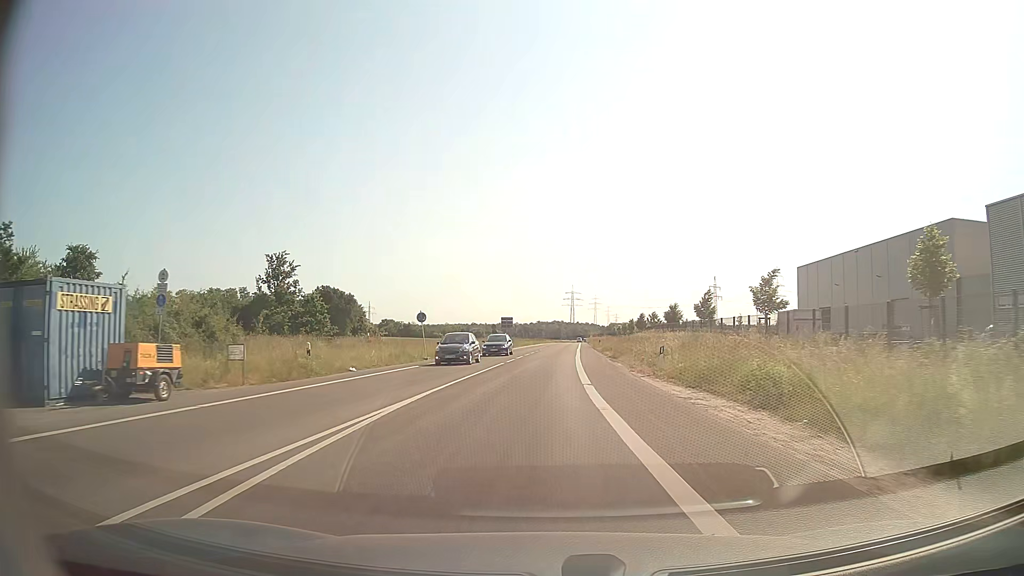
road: secondary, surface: asphalt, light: Day
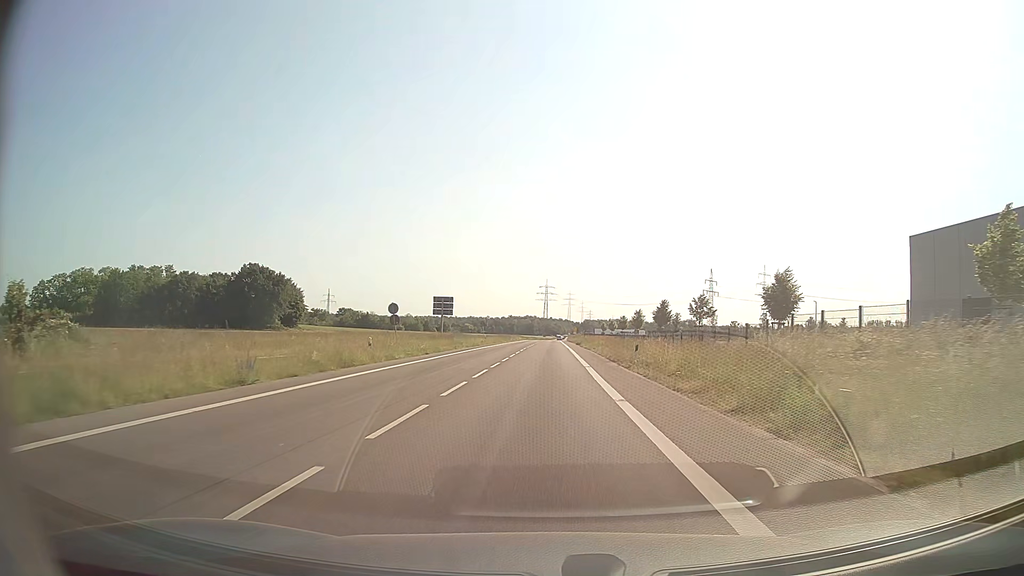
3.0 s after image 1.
(+0.7, +44.0) m; +2°
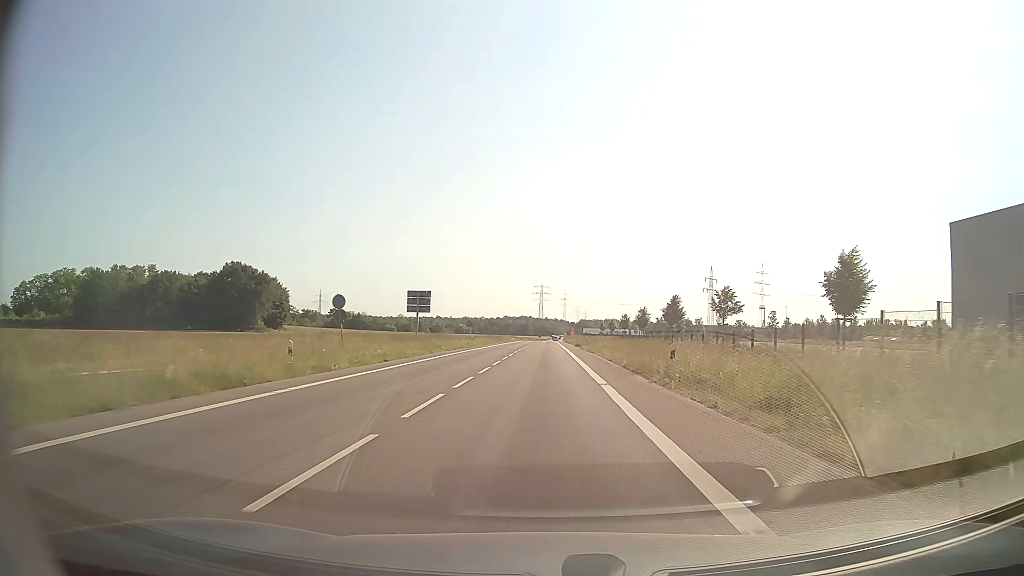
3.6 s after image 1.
(0.0, +9.3) m; 0°
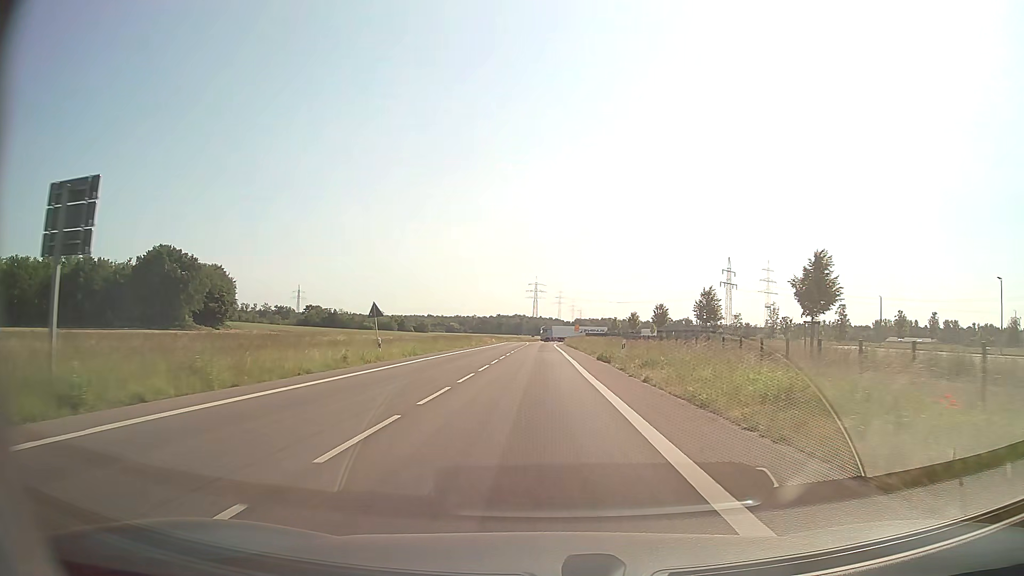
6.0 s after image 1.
(+0.3, +38.1) m; 0°
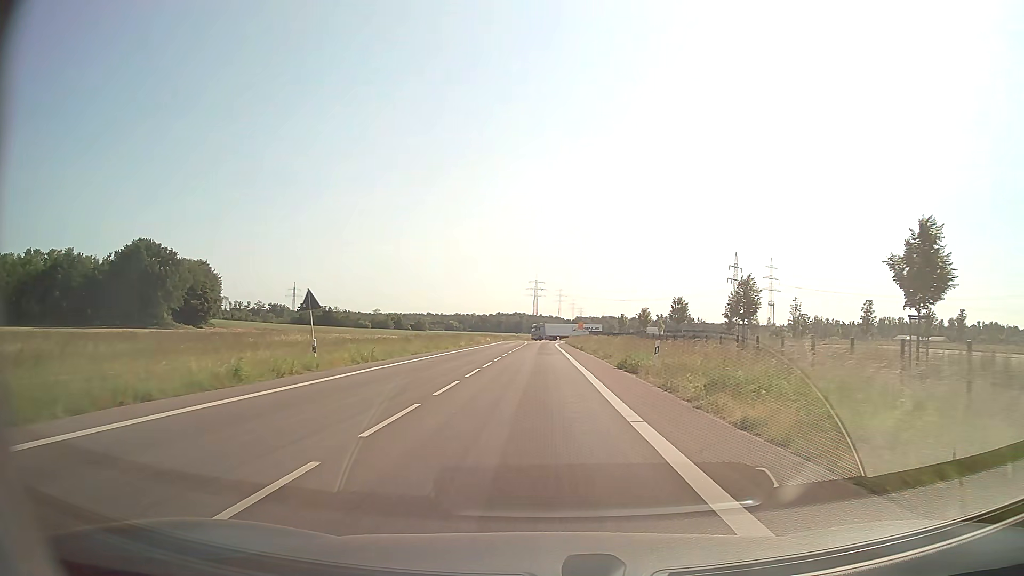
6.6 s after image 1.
(0.0, +9.7) m; 0°
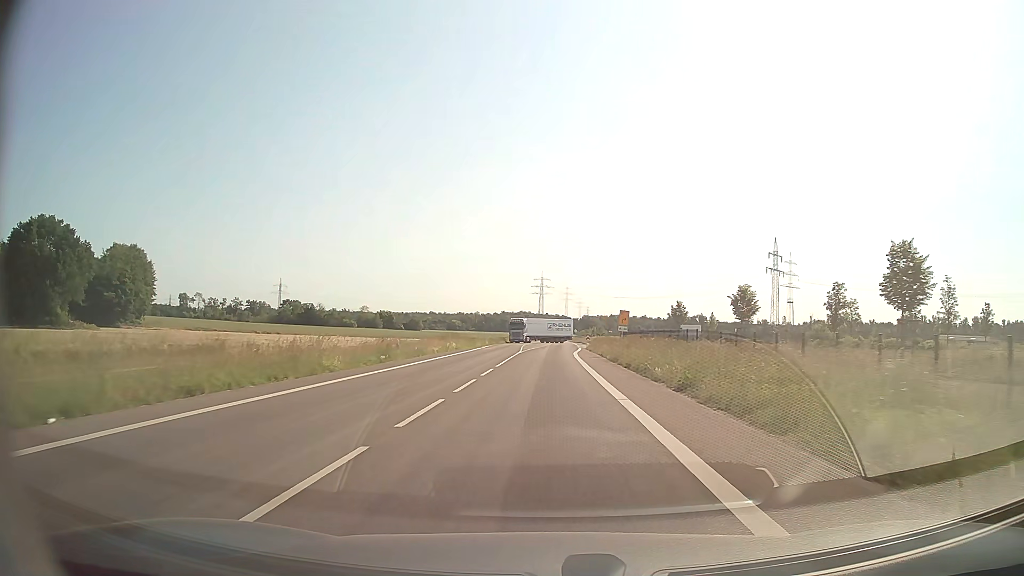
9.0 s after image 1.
(-0.1, +39.0) m; -1°
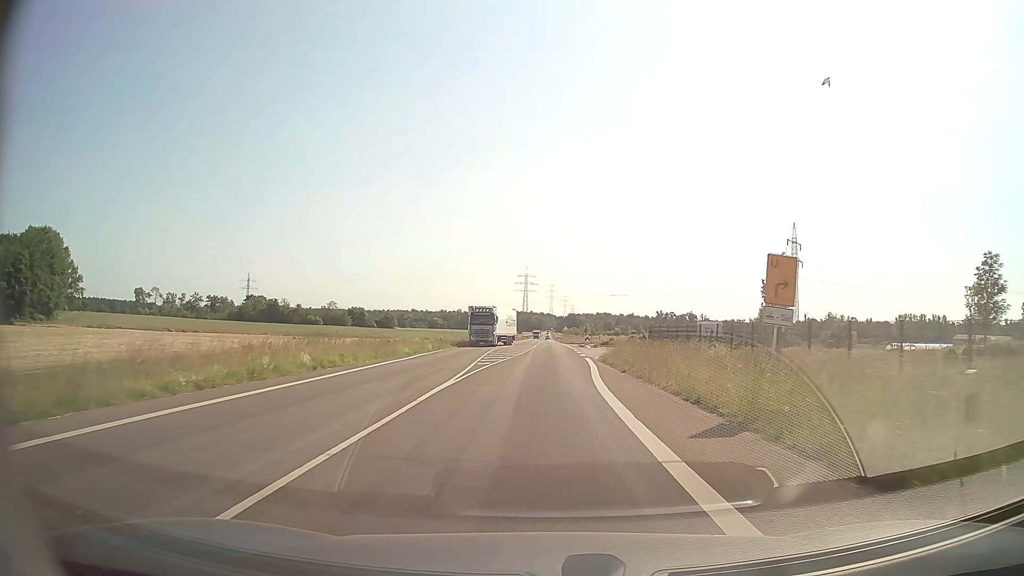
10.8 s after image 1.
(+0.3, +29.6) m; +1°
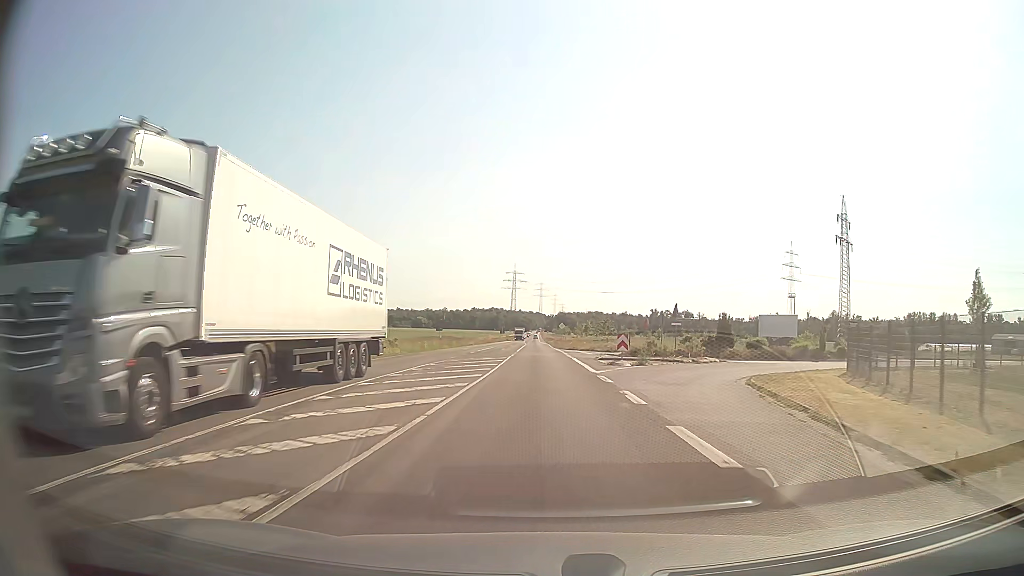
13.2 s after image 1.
(+0.4, +40.1) m; +1°
(0, +10) (0, +20) (0, +30) (0, +40) (0, +50) (0, +60) (-1, +70) (-1, +80) (-1, +90) (-1, +100) m
